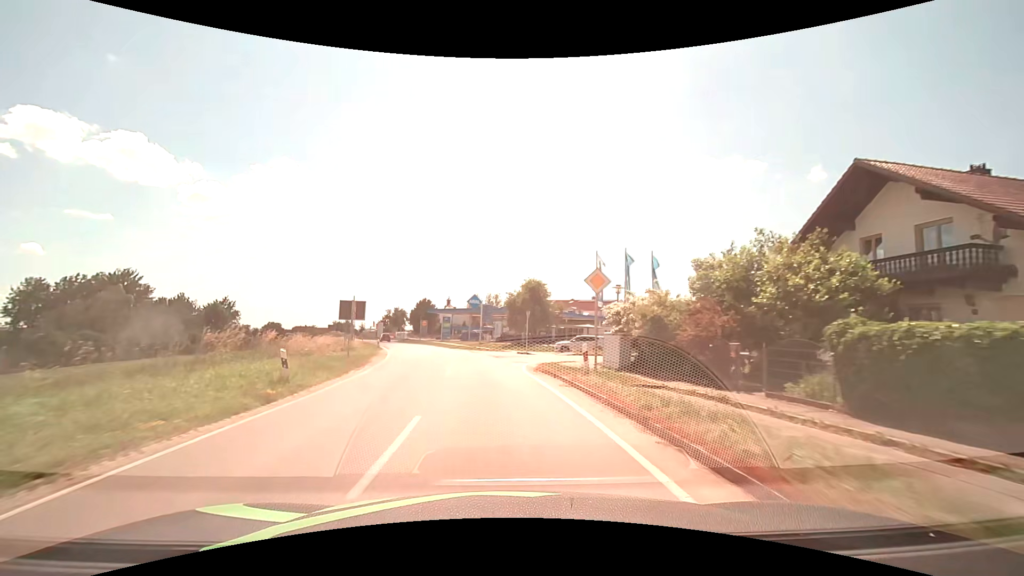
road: secondary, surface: asphalt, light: Day
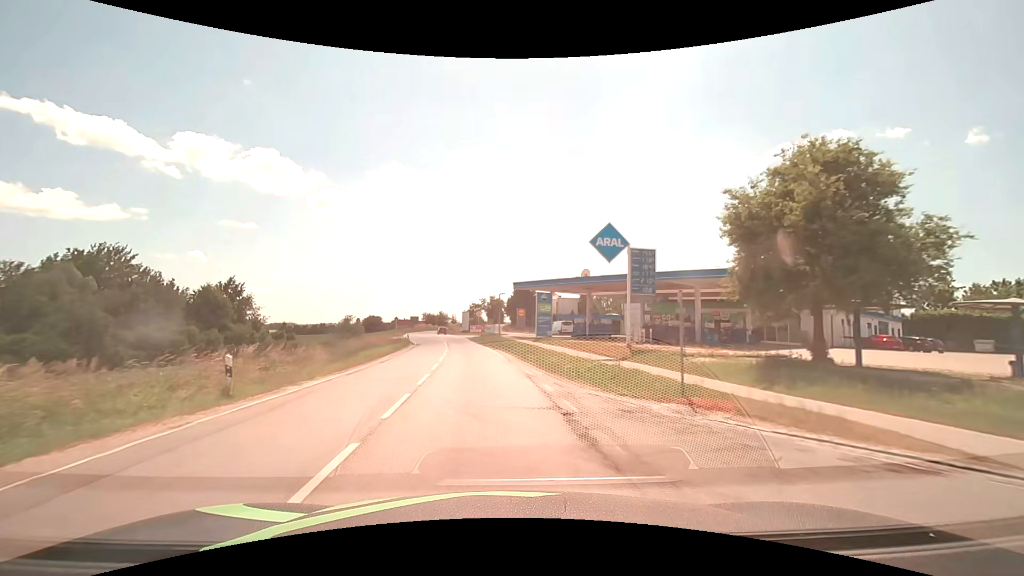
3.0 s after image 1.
(-3.8, +39.1) m; -12°
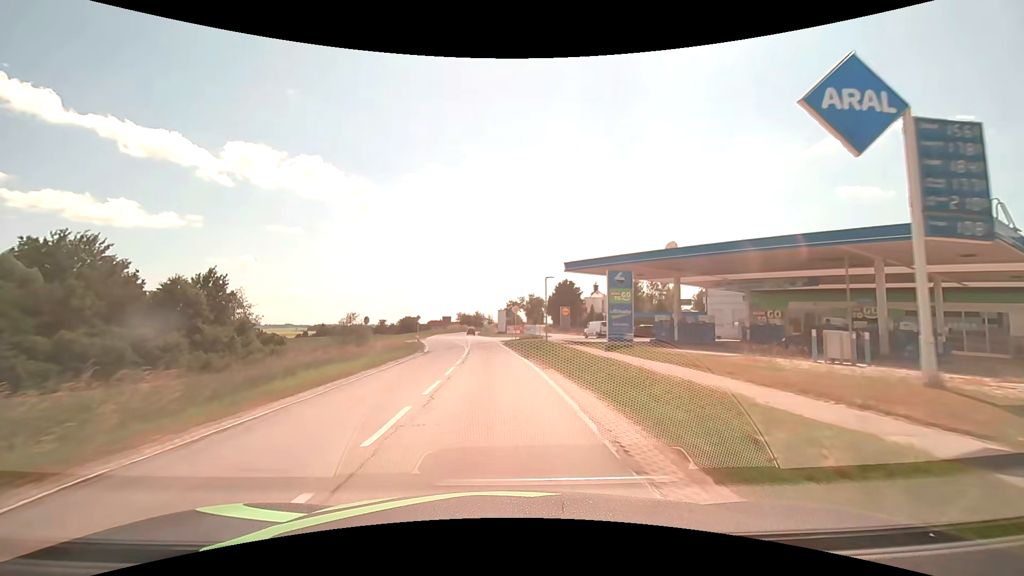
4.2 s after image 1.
(-0.6, +15.5) m; -5°
(0, +10) (-1, +20) (-1, +30) (-2, +40) (-2, +50) (-3, +60) (-4, +70) (-5, +80) (-6, +90) (-7, +100) m
